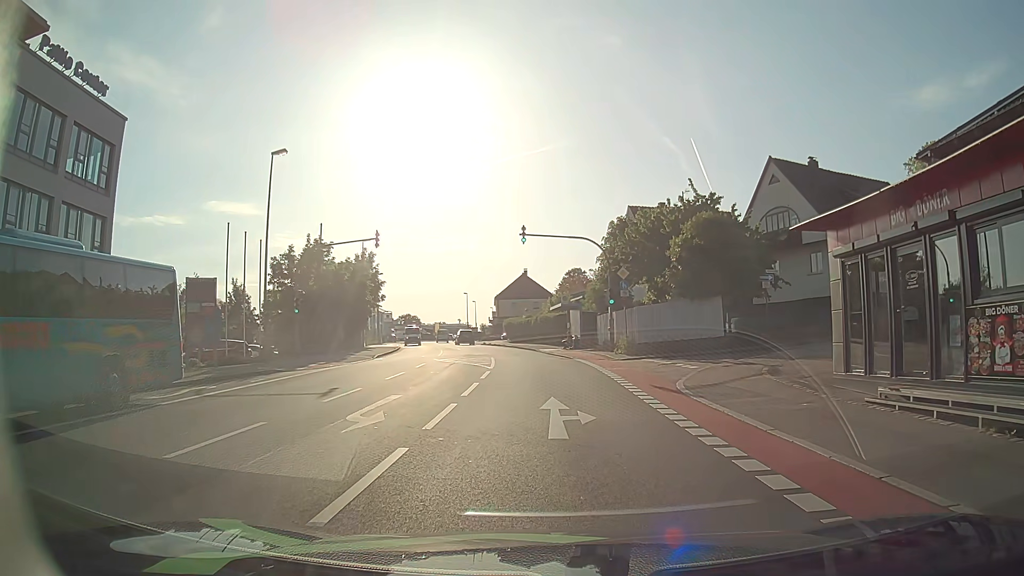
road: tertiary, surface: asphalt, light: Day
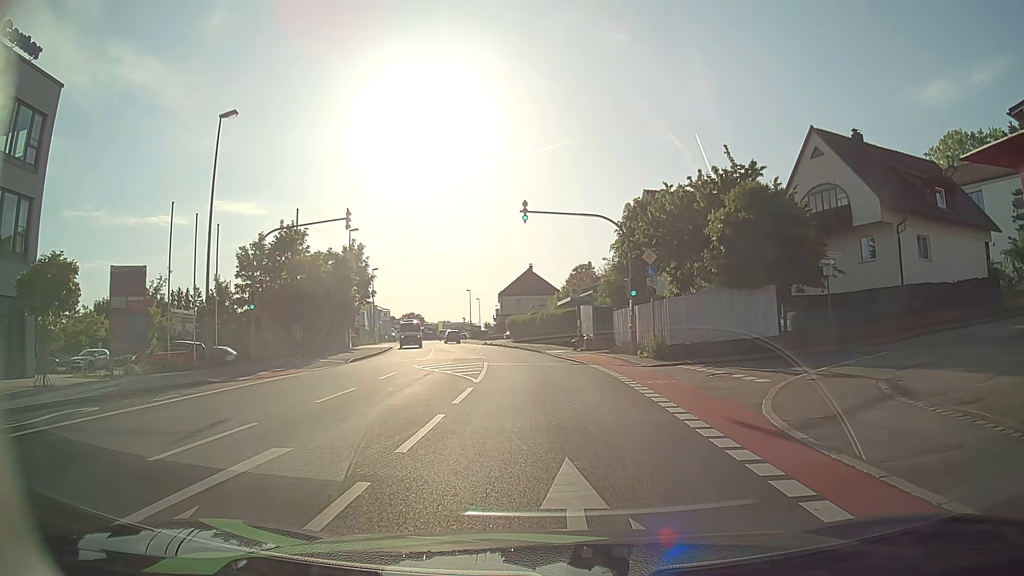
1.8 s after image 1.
(-0.1, +6.5) m; -2°
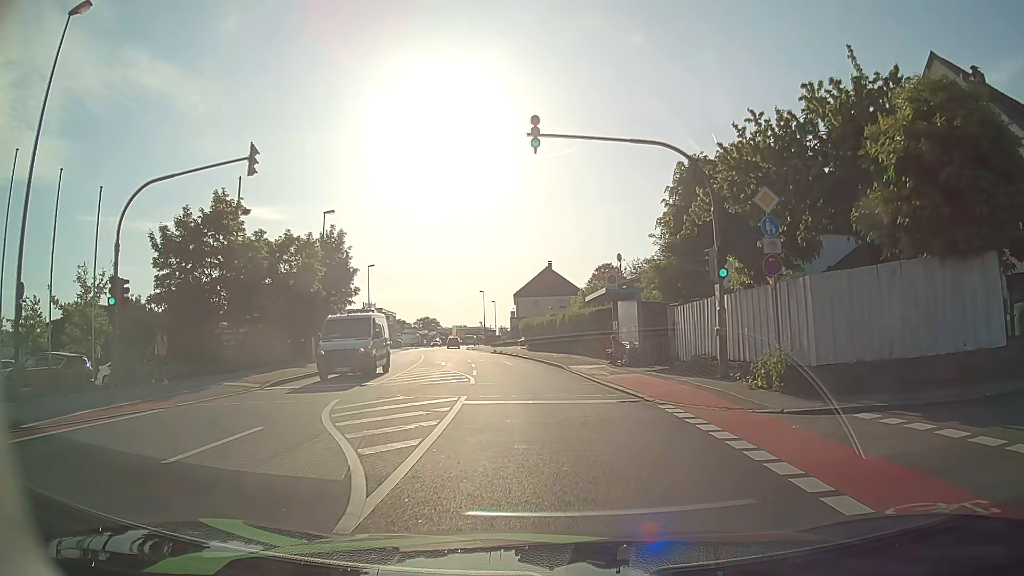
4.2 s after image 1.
(0.0, +12.2) m; -2°
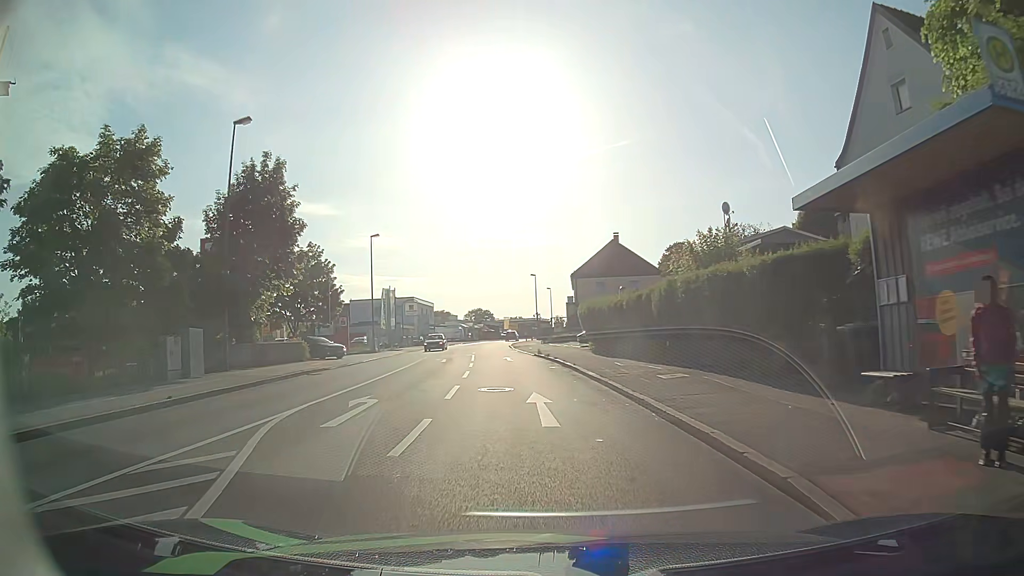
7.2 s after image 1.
(-0.5, +22.1) m; -4°
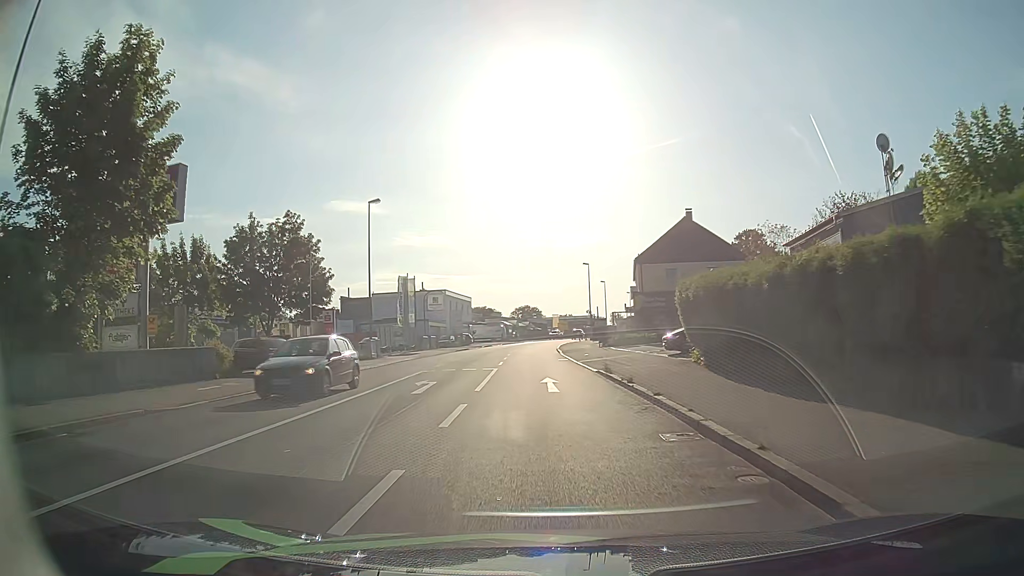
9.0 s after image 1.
(-0.7, +16.0) m; -5°
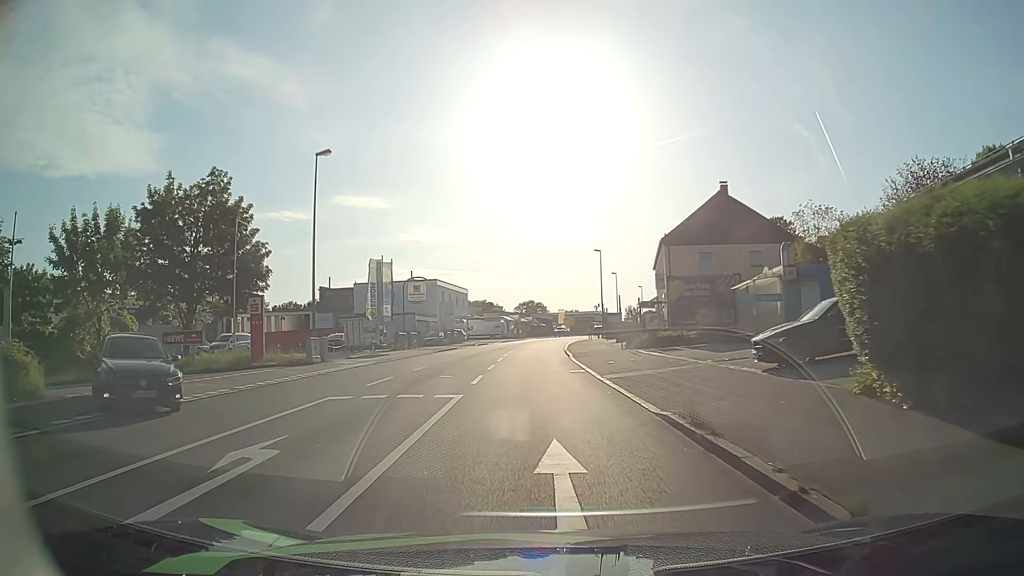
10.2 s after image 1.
(0.0, +11.7) m; 0°
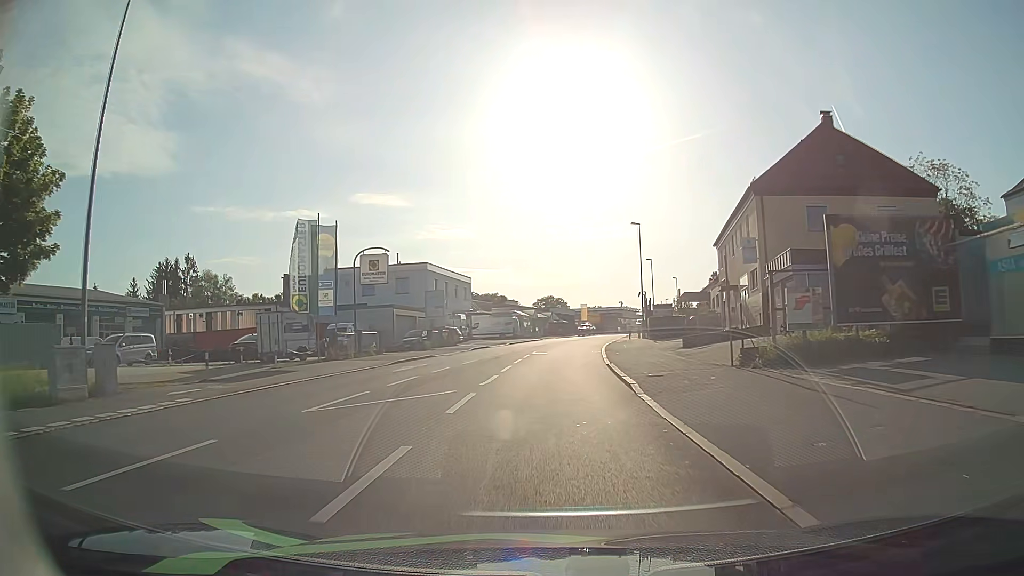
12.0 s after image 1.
(-0.2, +18.7) m; -1°
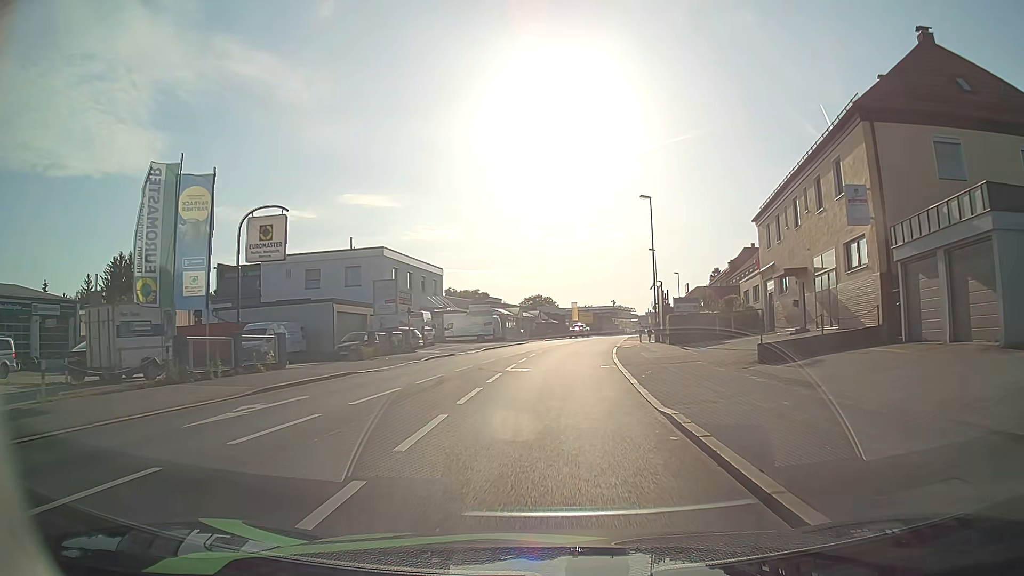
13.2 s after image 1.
(0.0, +12.9) m; +1°
(0, +10) (0, +20) (+1, +30) (+2, +40) (+3, +50) (+4, +60) (+6, +70) (+7, +79) (+10, +89) (+12, +99) m
